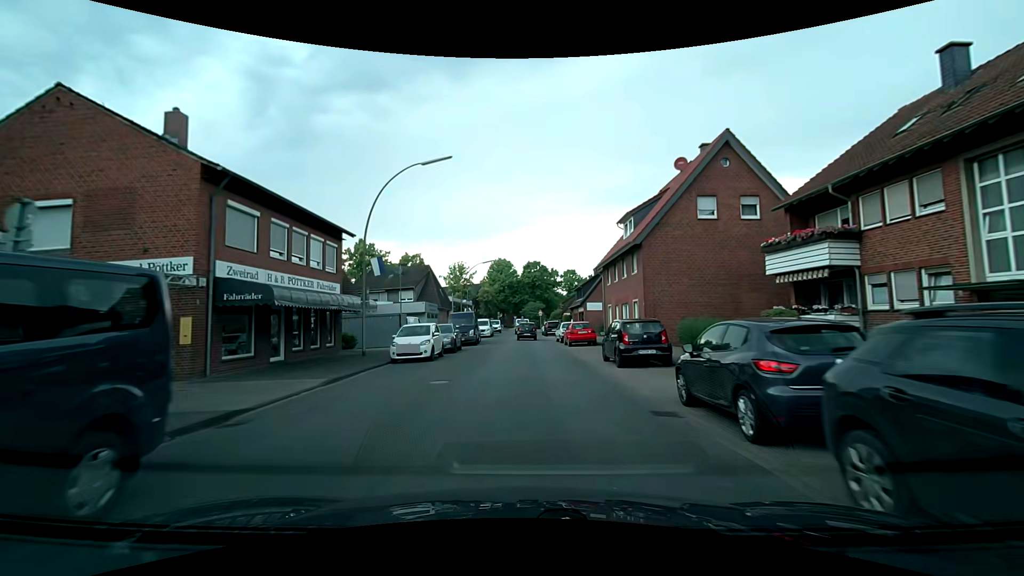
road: residential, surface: asphalt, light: Day
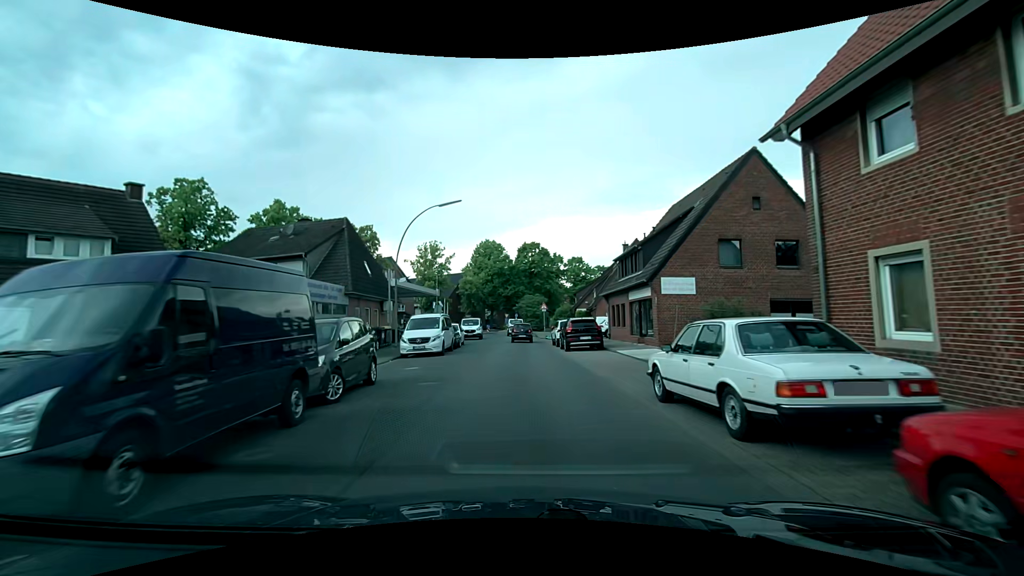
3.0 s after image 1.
(-0.2, +28.9) m; +1°
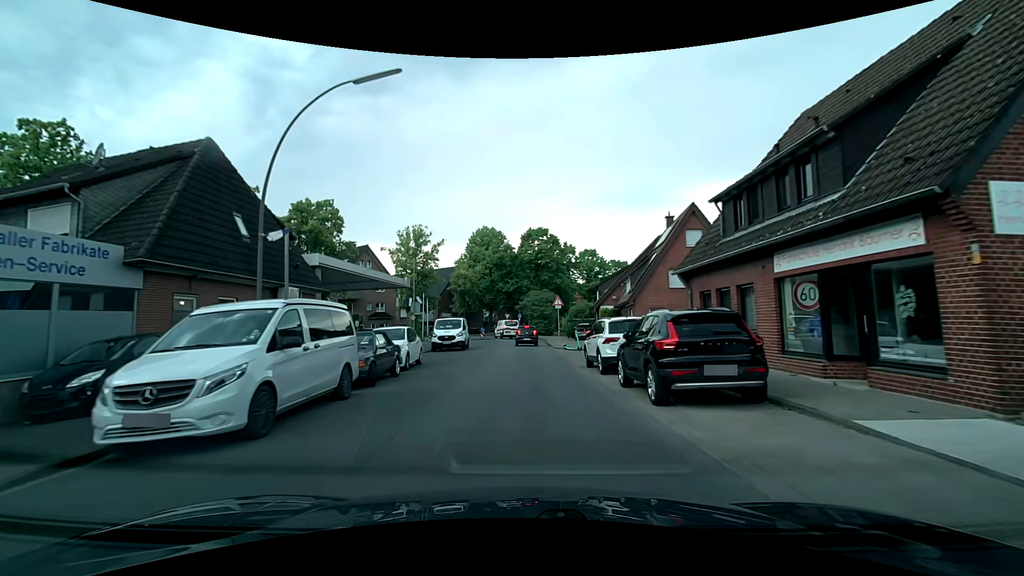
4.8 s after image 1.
(-0.3, +16.0) m; 0°
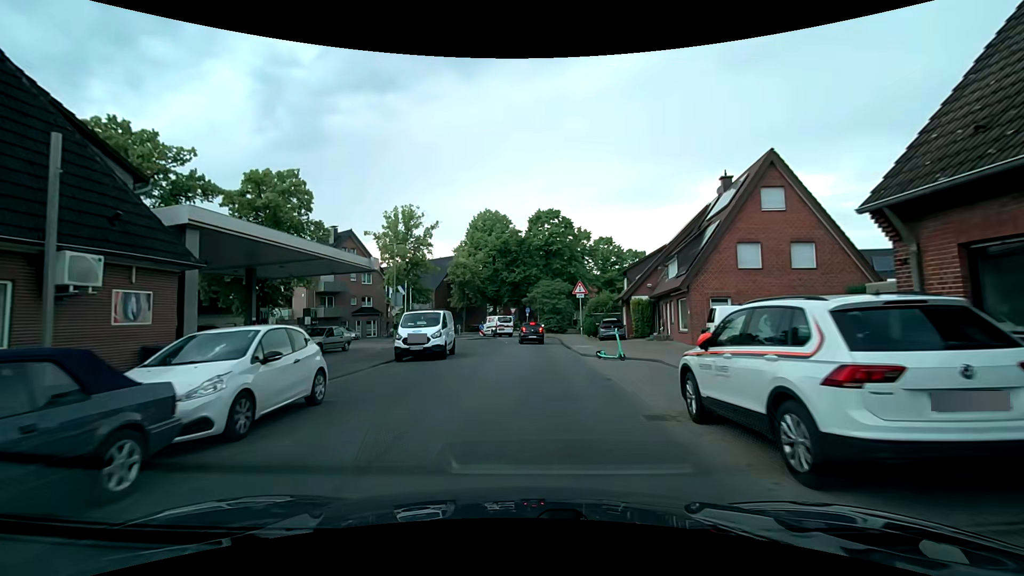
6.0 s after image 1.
(-0.1, +10.1) m; -1°
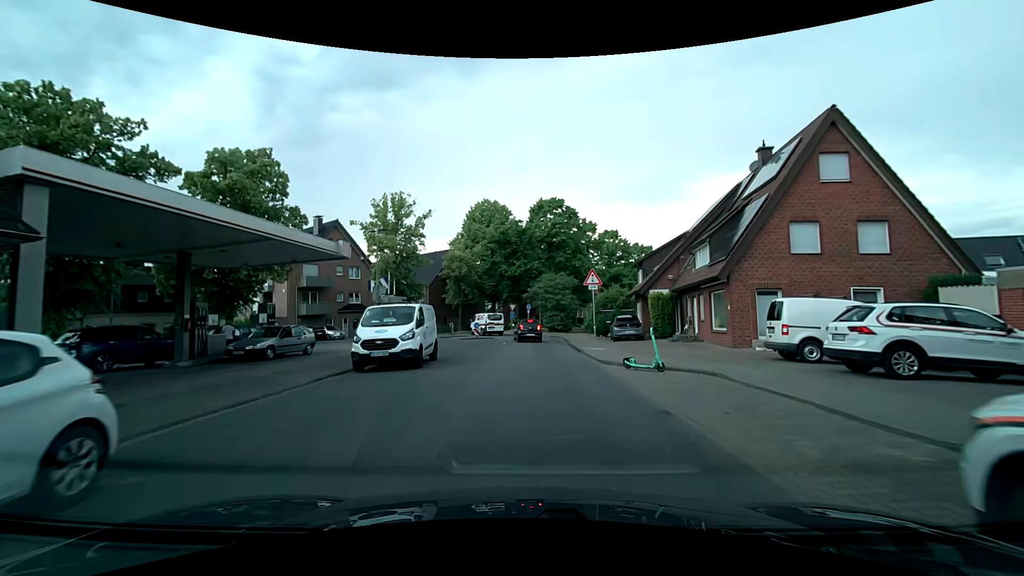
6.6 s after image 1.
(-0.1, +4.9) m; -1°
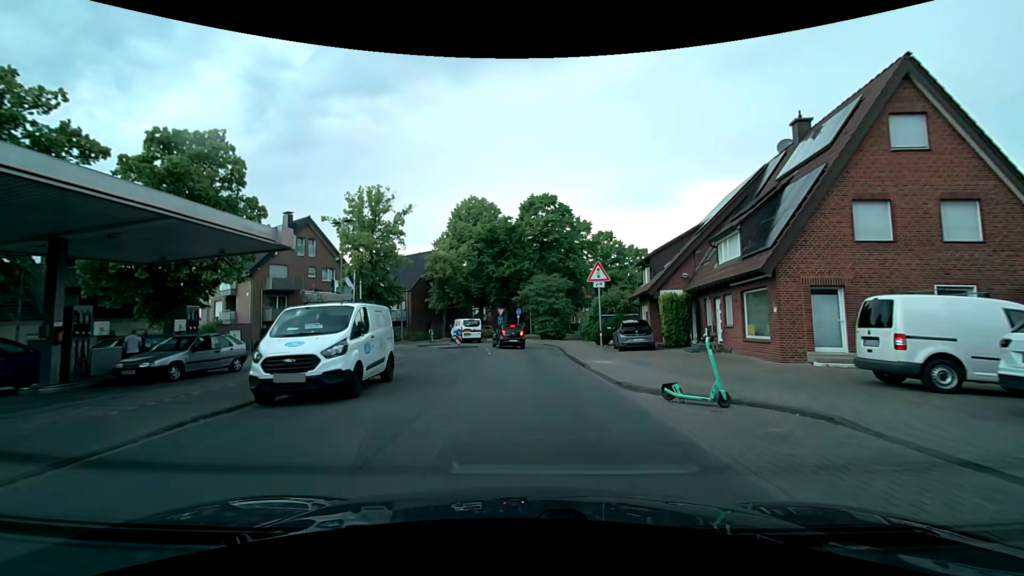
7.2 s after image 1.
(+0.1, +4.7) m; +2°
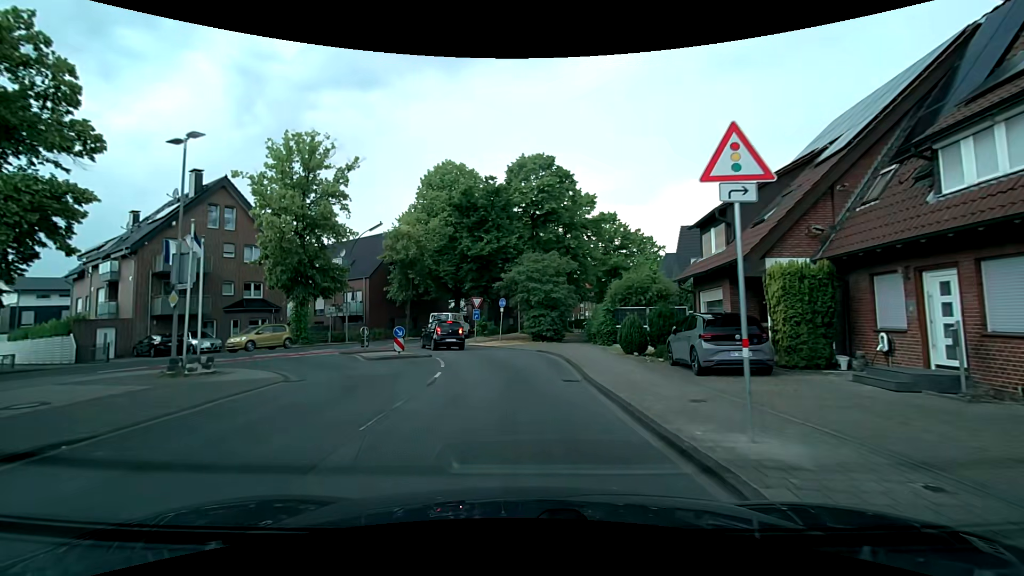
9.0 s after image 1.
(0.0, +12.7) m; +1°
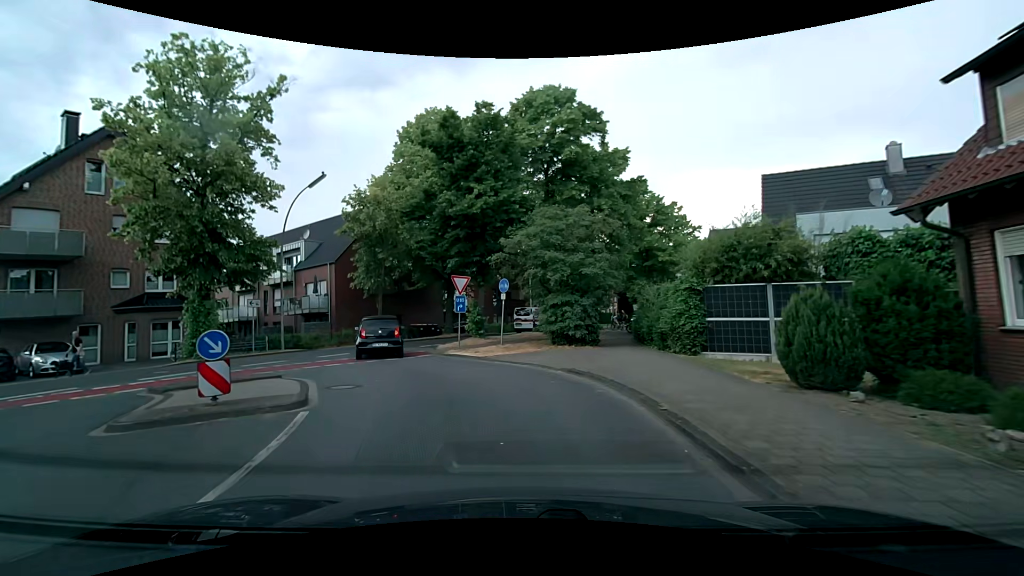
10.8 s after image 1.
(0.0, +12.0) m; 0°
(-1, +10) (-6, +19) (-6, +29) (-2, +38) (+2, +47) (+6, +56) (+11, +65) (+15, +74) (+20, +83) (+24, +92) m
